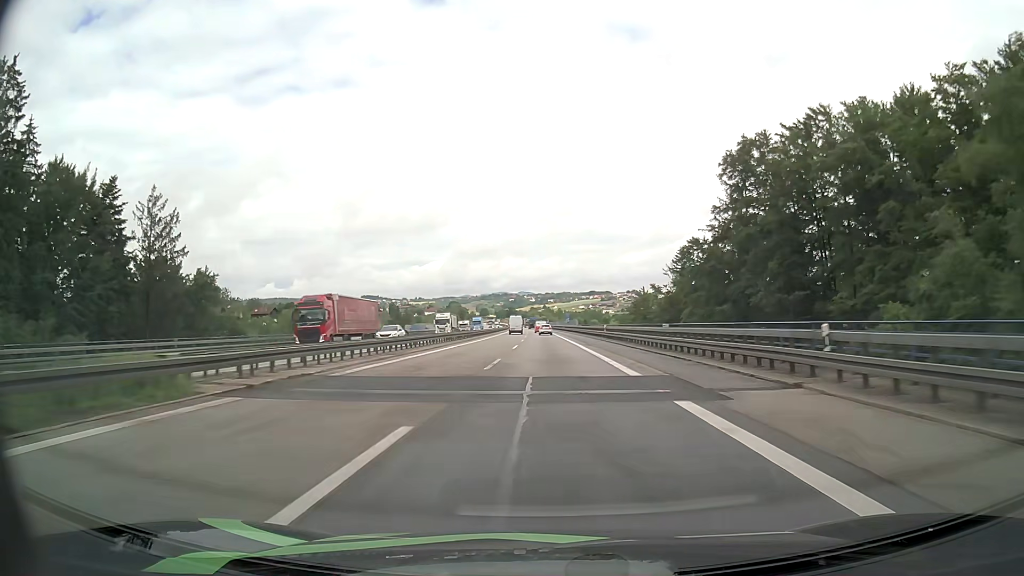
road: motorway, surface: asphalt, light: Day
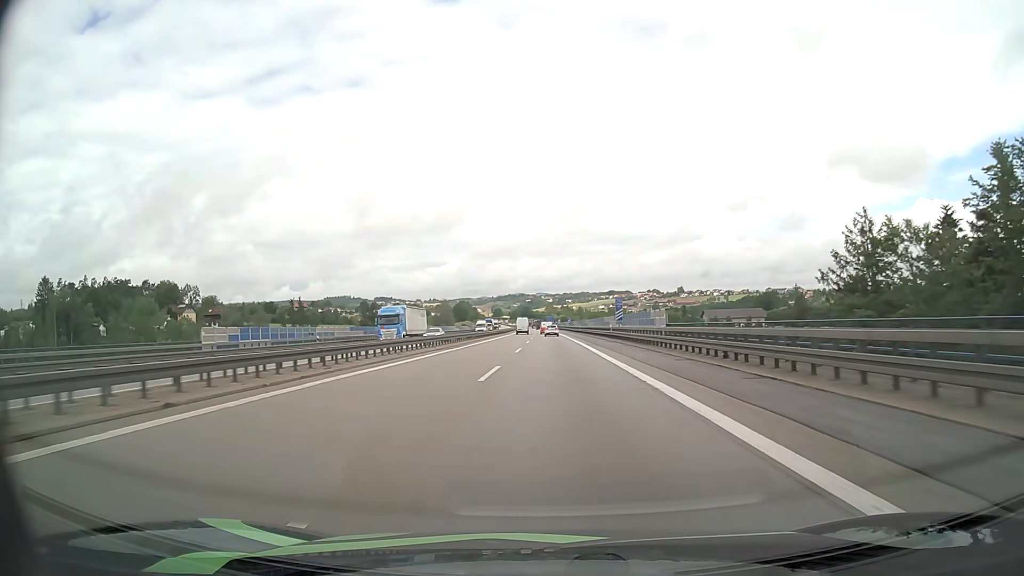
(-0.9, +76.0) m; -1°
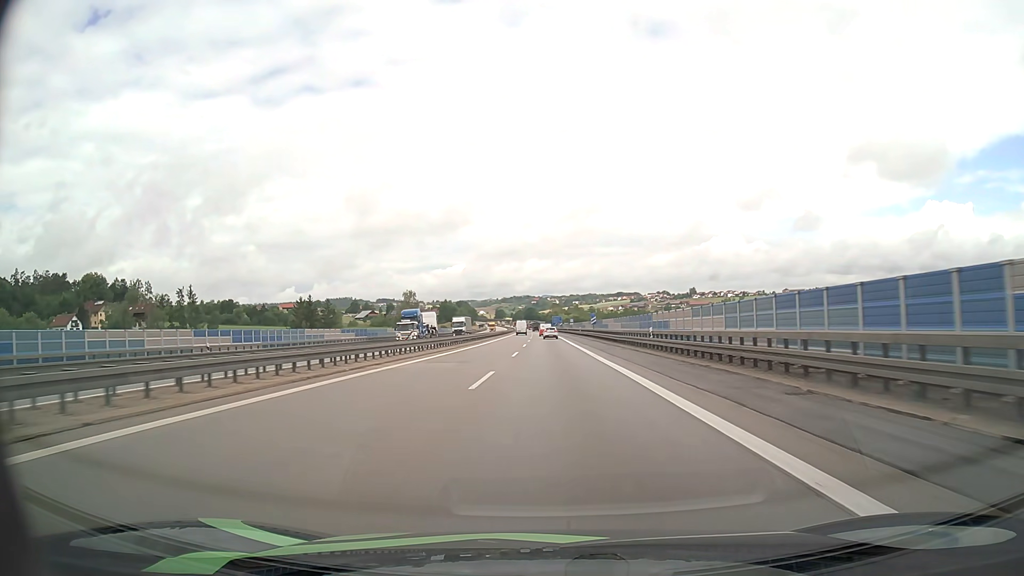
(-0.2, +73.3) m; 0°
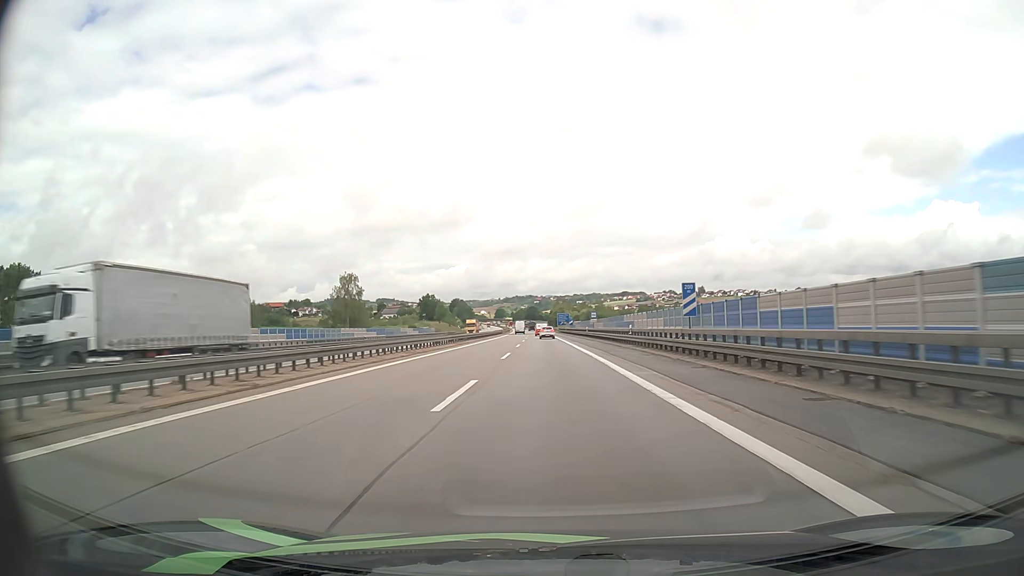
(-0.3, +58.7) m; 0°
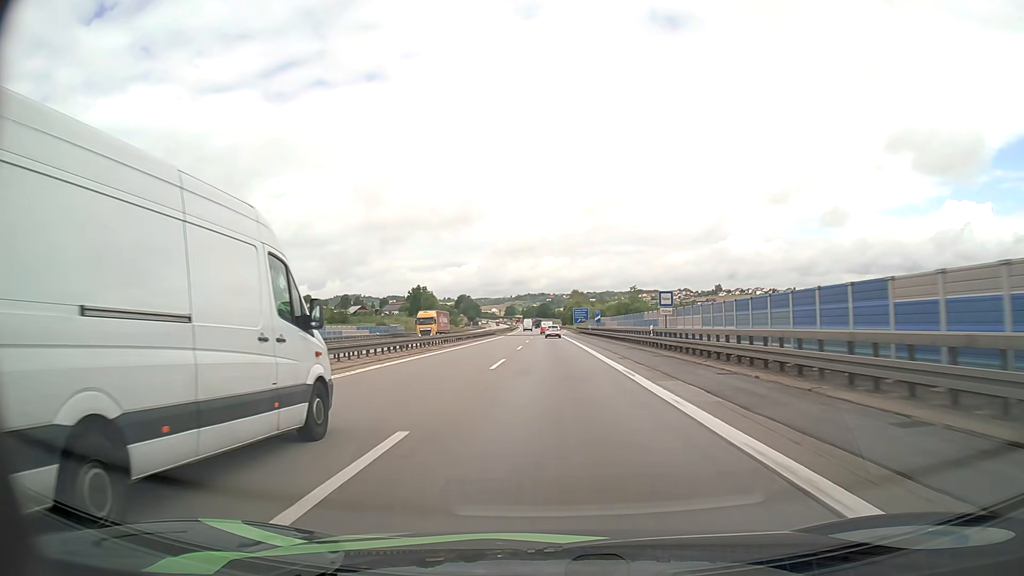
(-0.3, +44.0) m; -1°
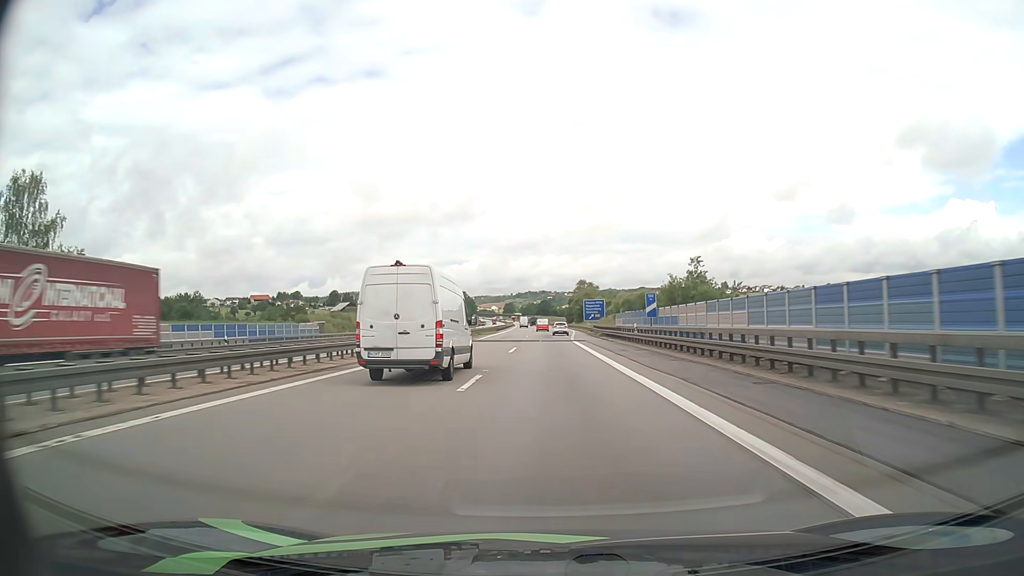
(-0.1, +43.4) m; 0°
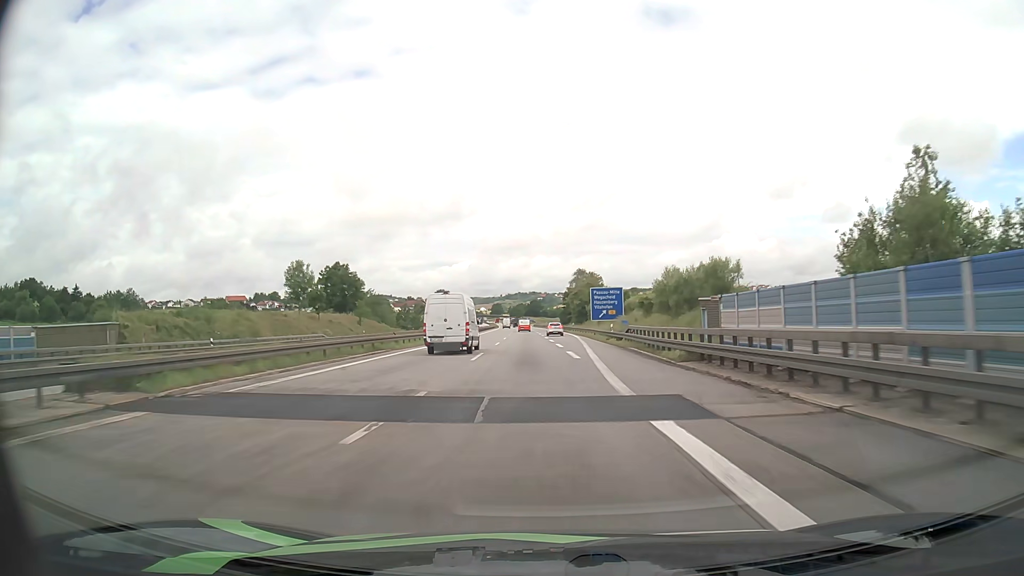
(+0.3, +42.2) m; +1°
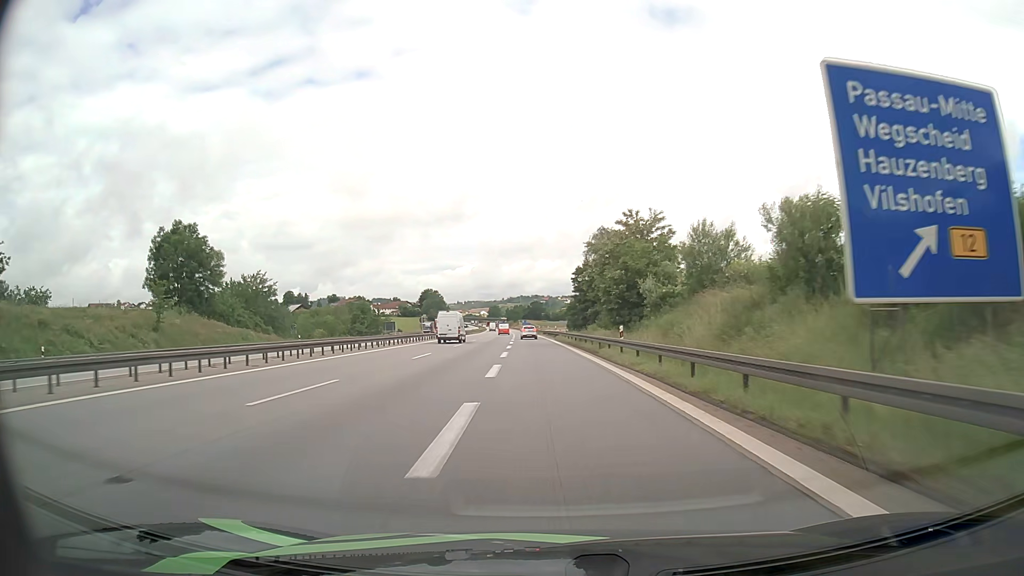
(+0.6, +68.0) m; 0°
(0, +10) (0, +20) (0, +30) (-1, +40) (-1, +50) (-2, +60) (-2, +70) (-2, +80) (-3, +90) (-3, +100) m
